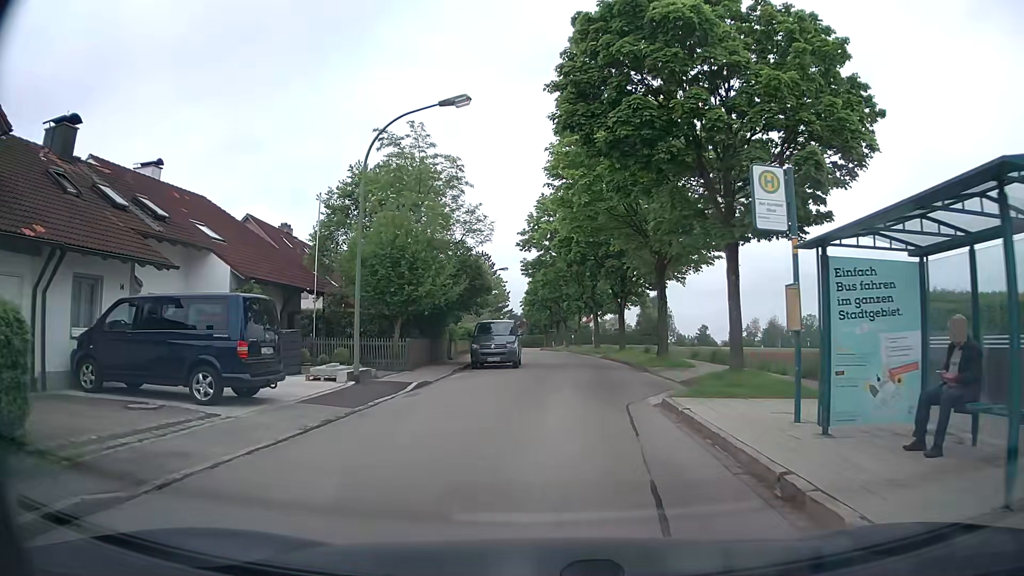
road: residential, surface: asphalt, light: Day
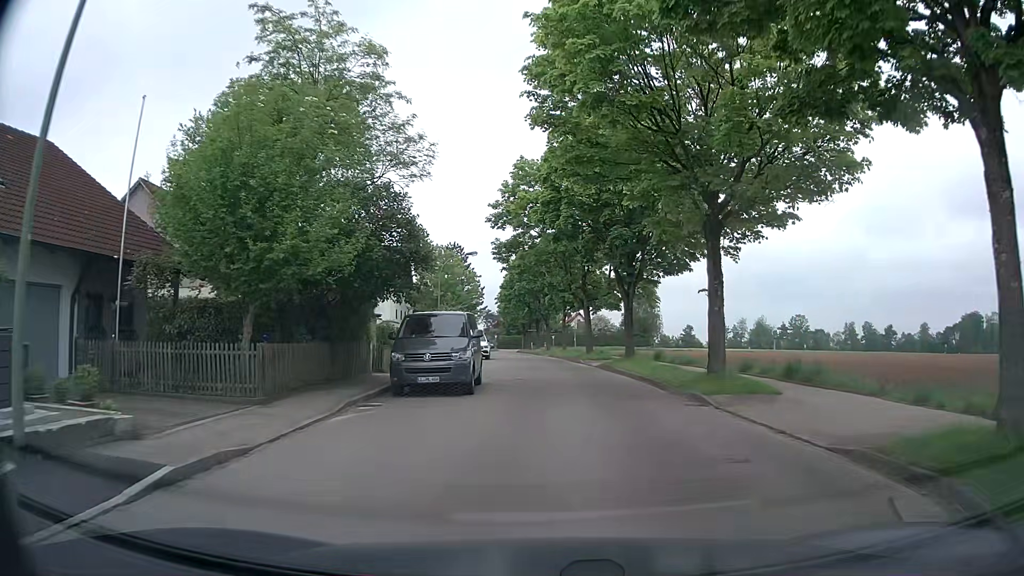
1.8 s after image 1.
(-0.1, +11.5) m; +2°
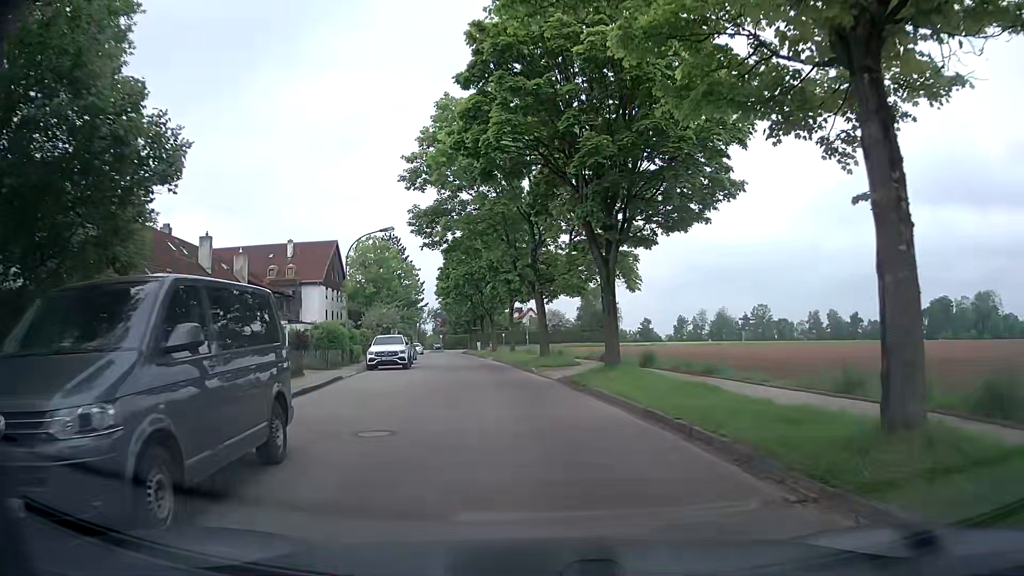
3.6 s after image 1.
(+0.6, +11.3) m; +4°
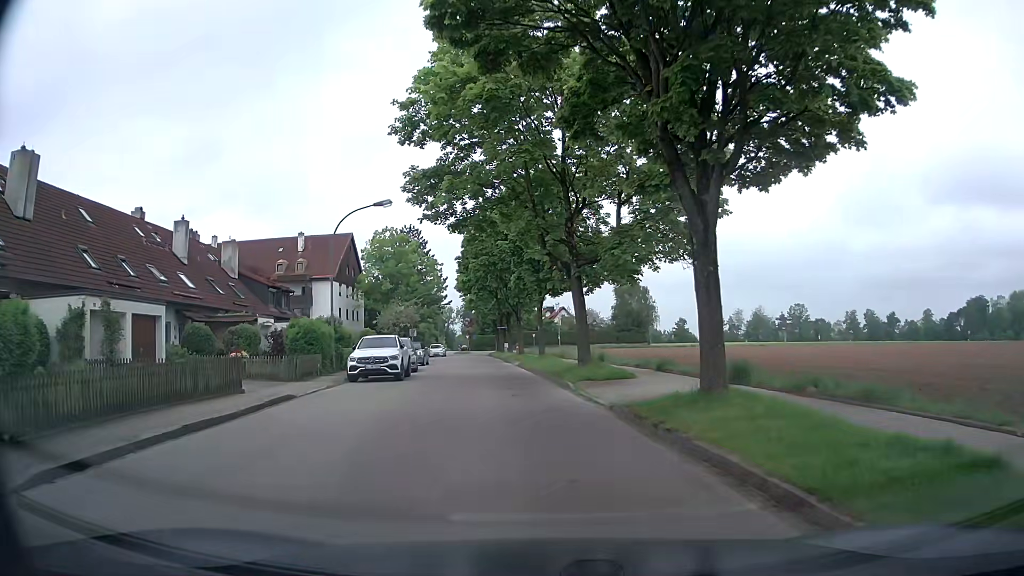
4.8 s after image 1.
(-0.1, +7.7) m; -1°
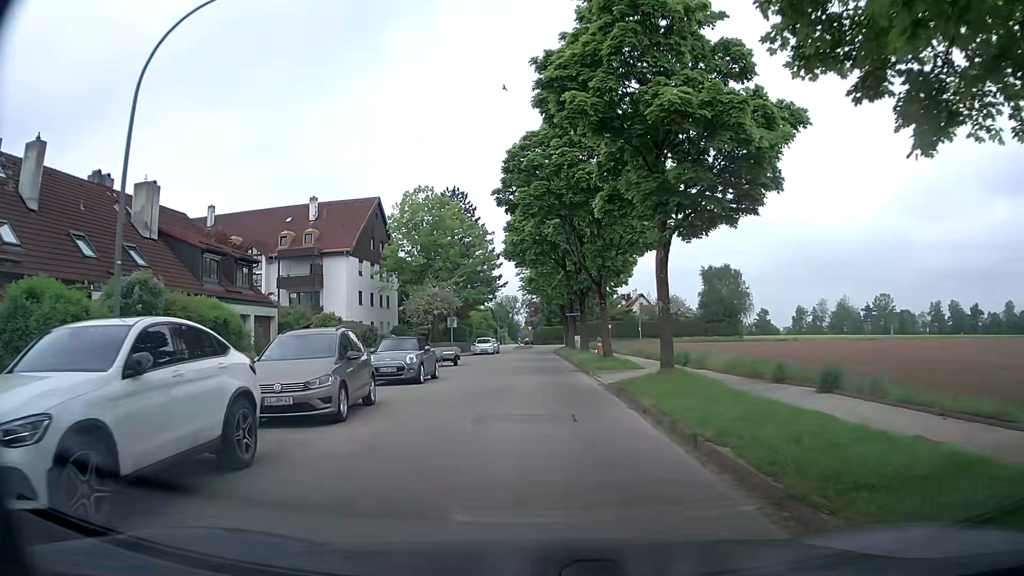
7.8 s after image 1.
(-1.7, +19.4) m; -7°
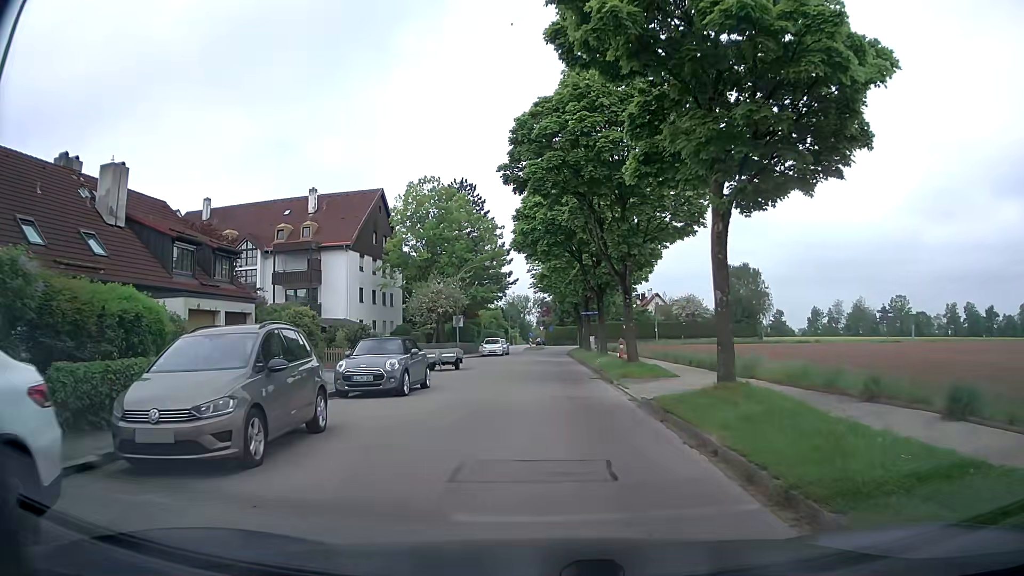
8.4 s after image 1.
(-0.1, +4.0) m; -2°
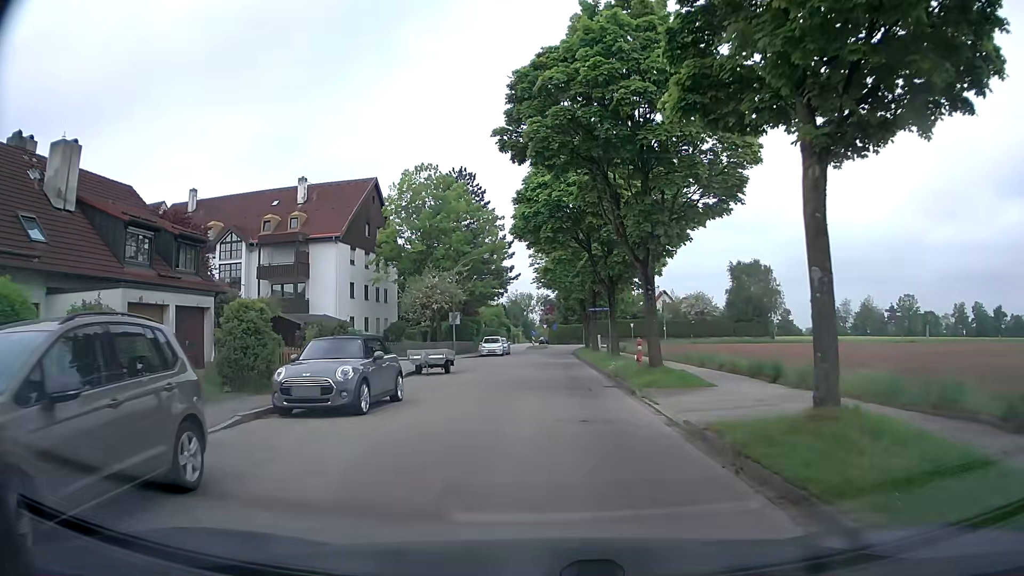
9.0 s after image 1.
(0.0, +4.0) m; 0°
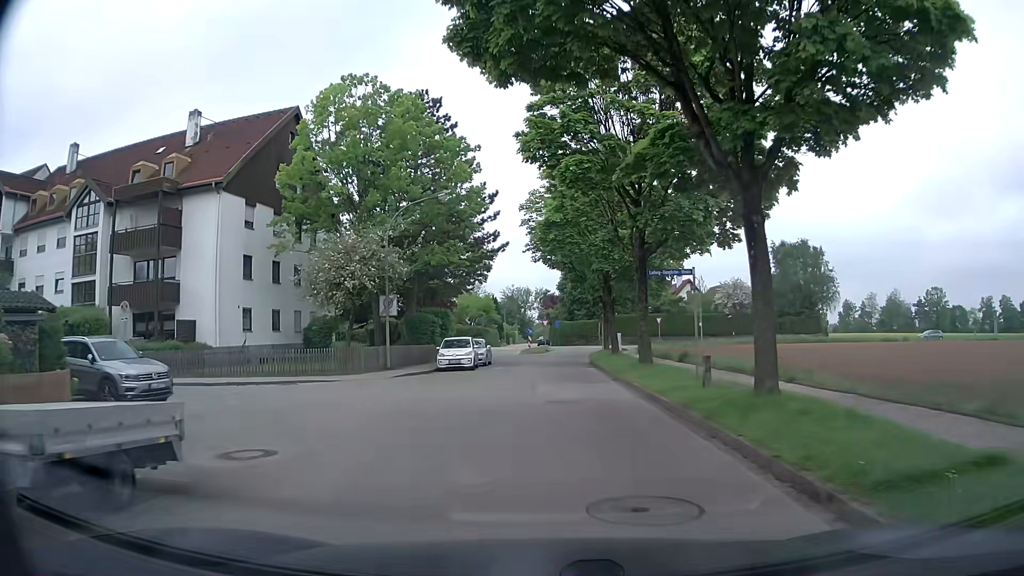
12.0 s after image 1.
(+0.1, +20.9) m; 0°
